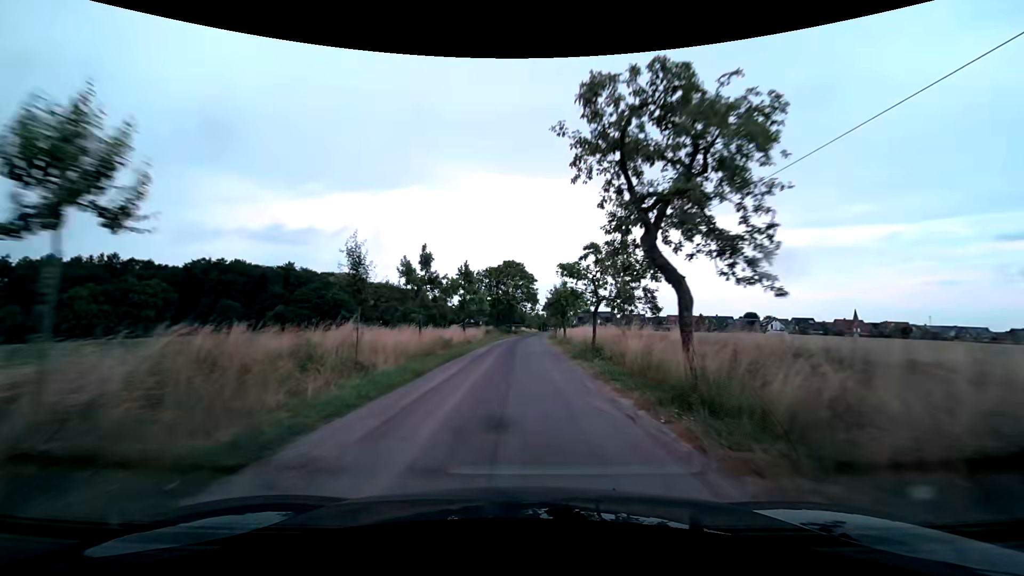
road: unclassified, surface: asphalt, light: Day
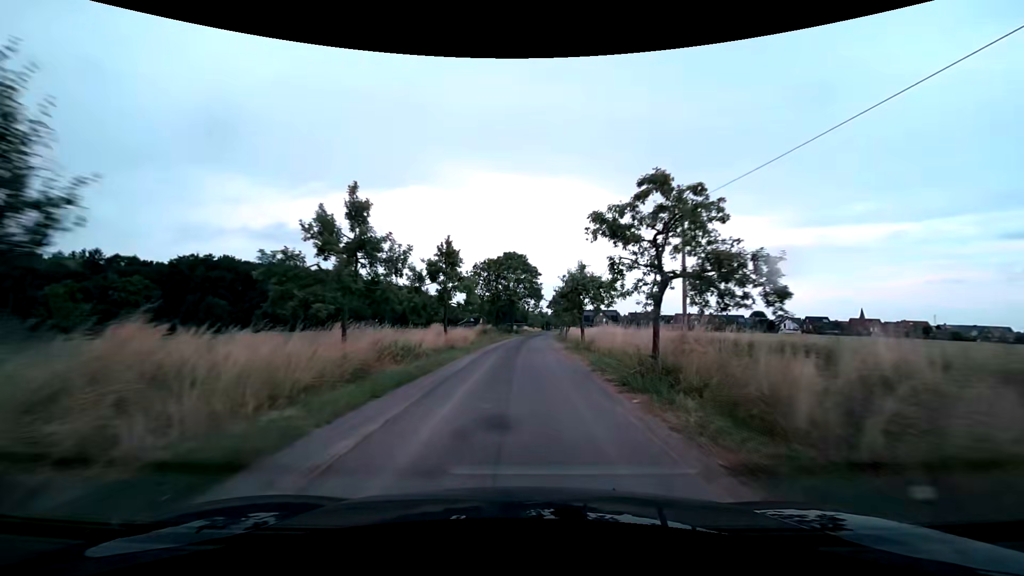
(-0.1, +9.5) m; -1°
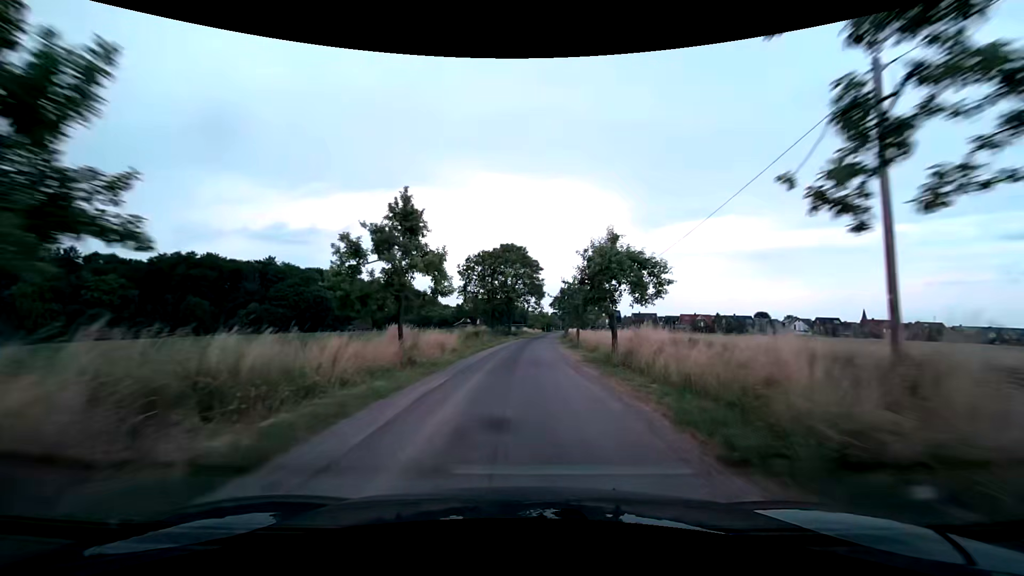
(0.0, +9.4) m; 0°
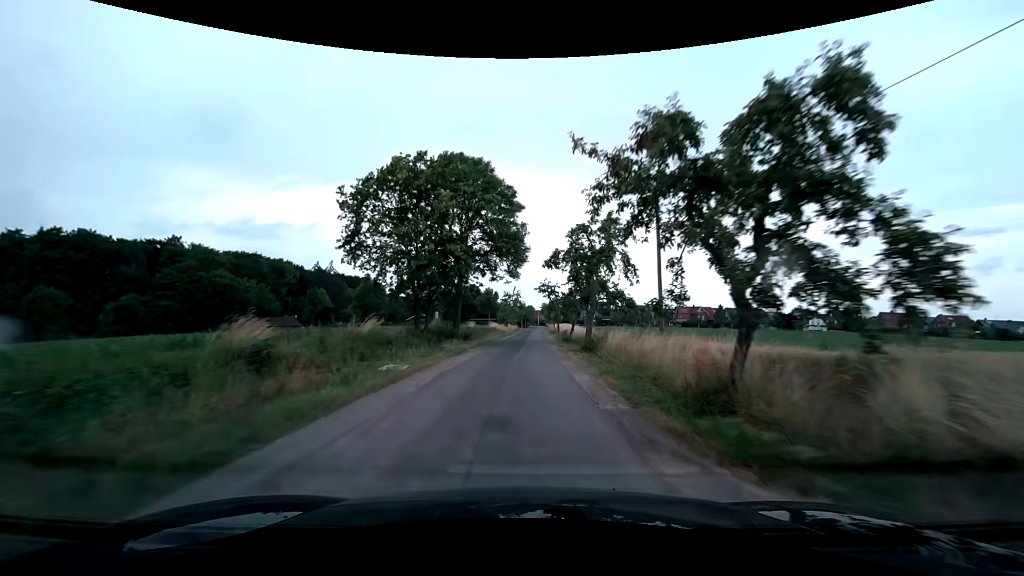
(+0.8, +37.0) m; +3°
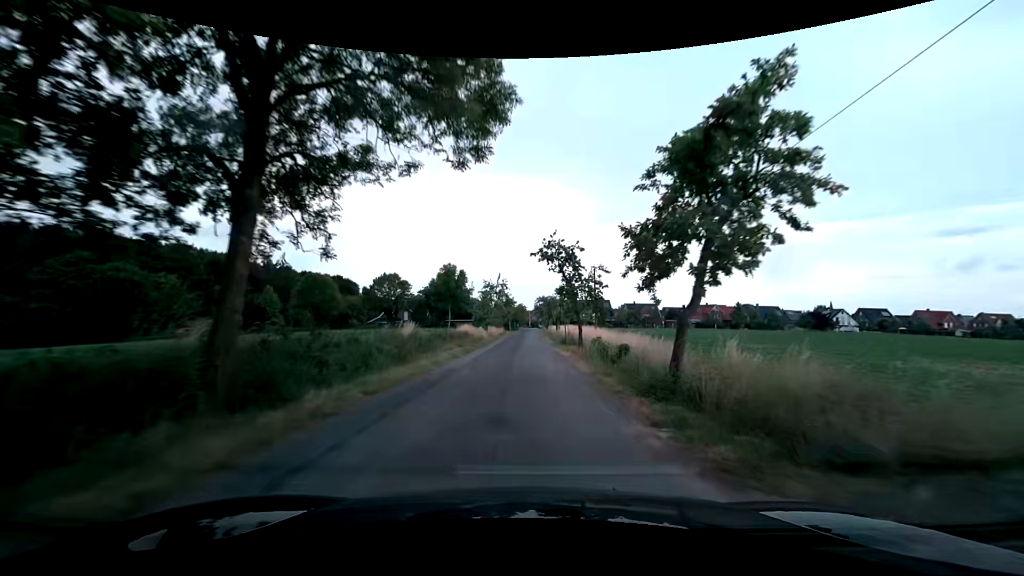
(+0.2, +26.8) m; +1°
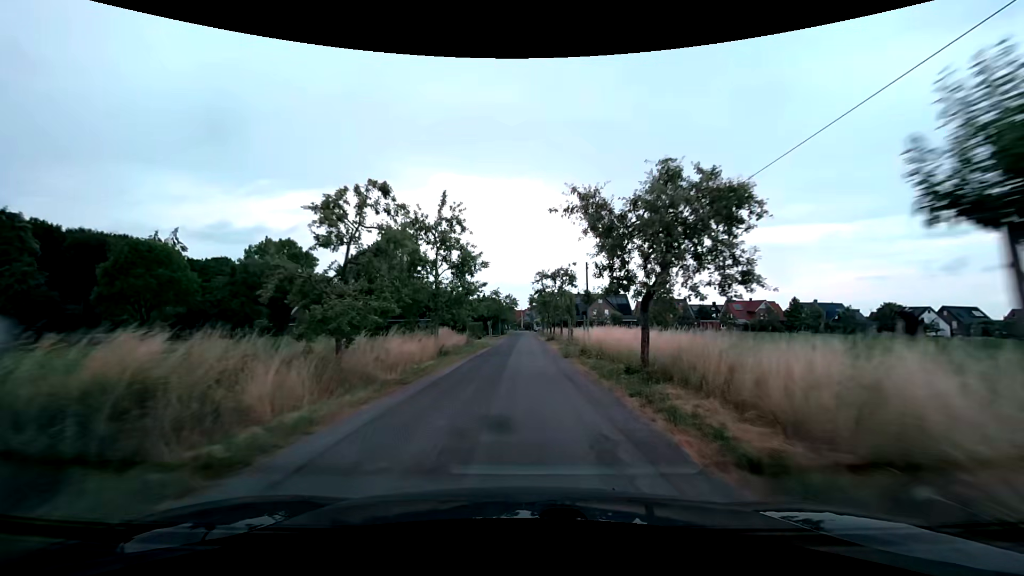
(+0.3, +42.0) m; +1°
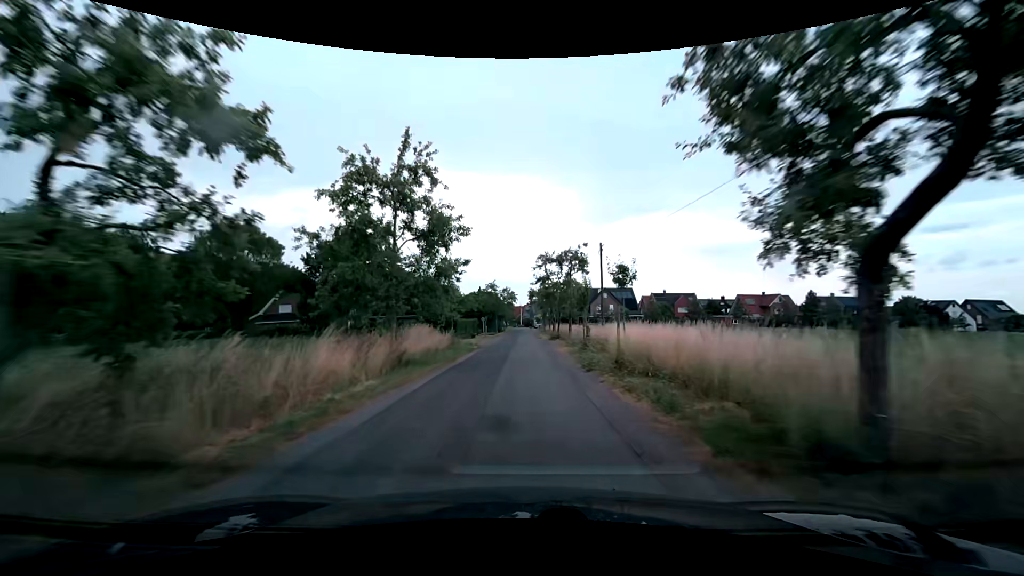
(0.0, +8.0) m; 0°
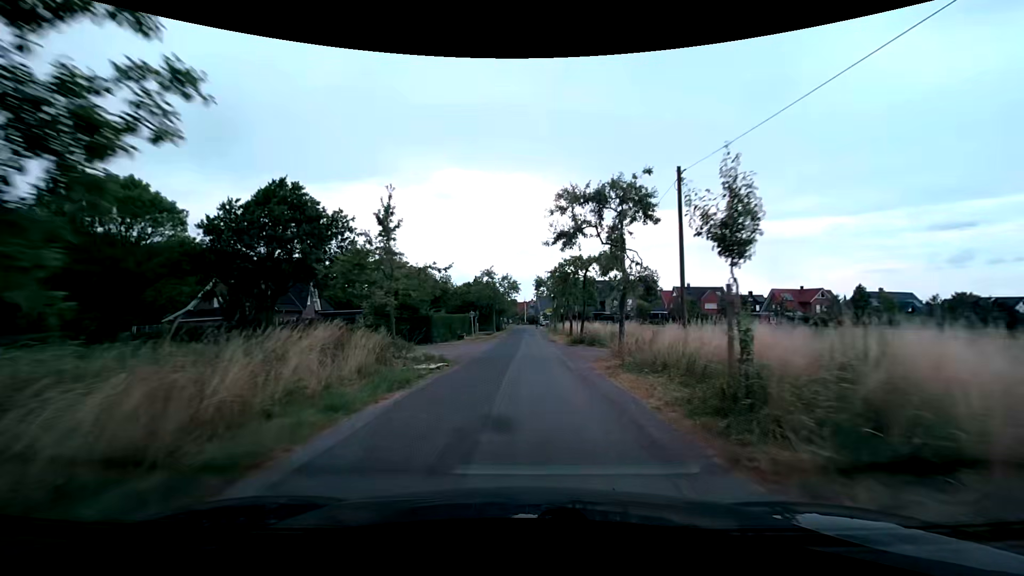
(0.0, +15.6) m; -1°
(0, +10) (0, +20) (0, +30) (0, +40) (0, +50) (0, +60) (0, +70) (+1, +80) (+2, +90) (+2, +100) m
